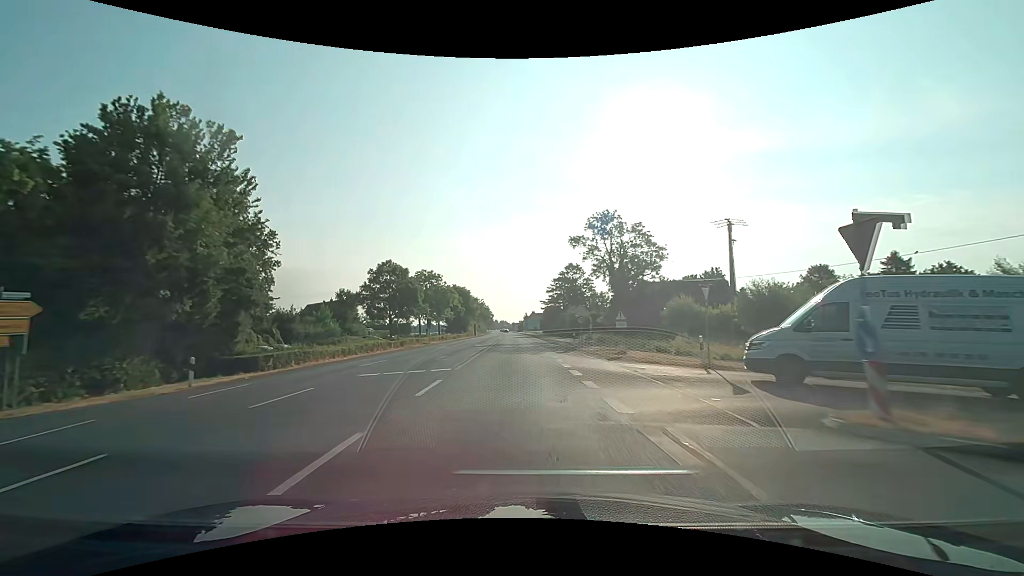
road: primary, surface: asphalt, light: Day
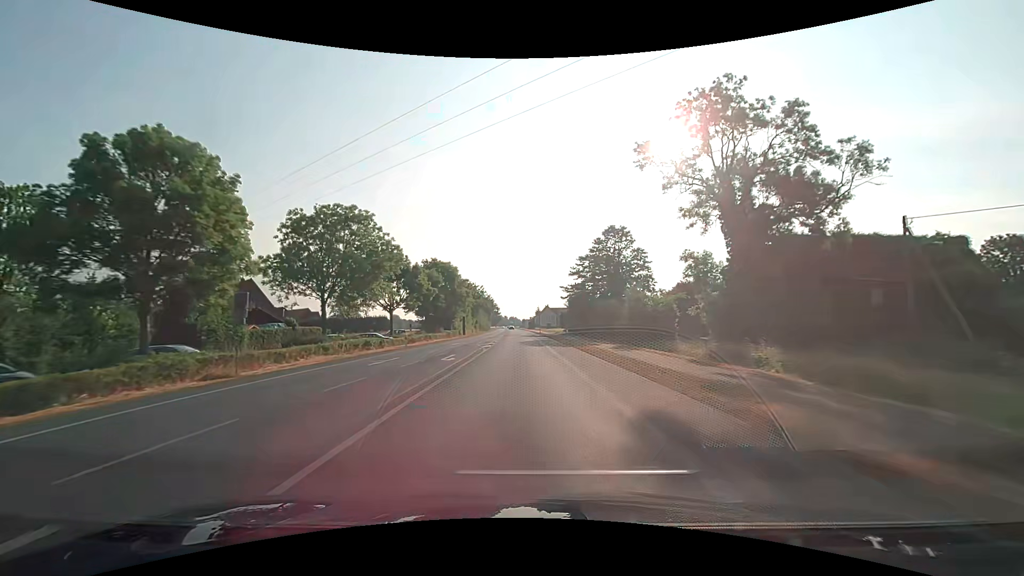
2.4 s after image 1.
(-0.7, +42.9) m; -1°
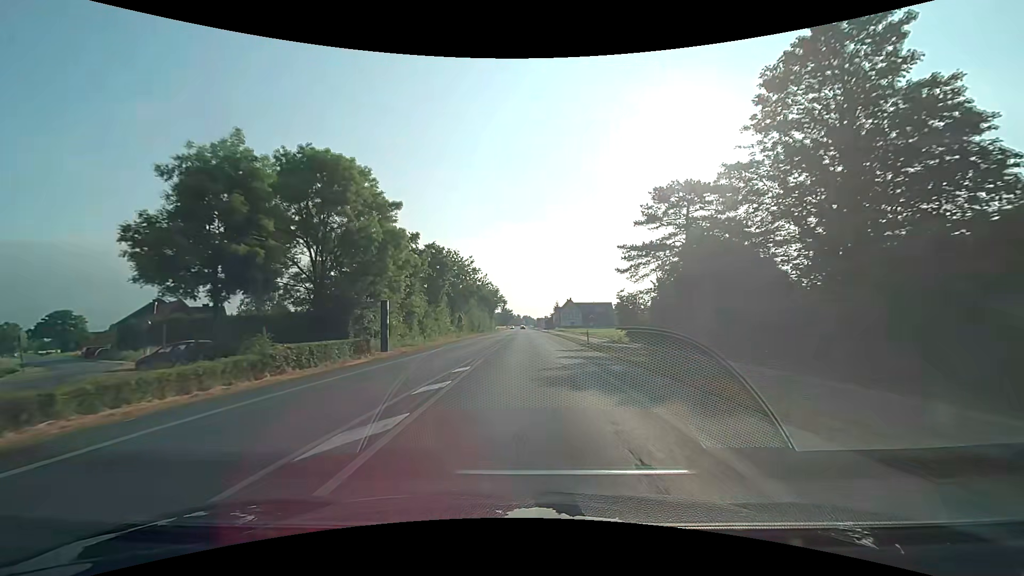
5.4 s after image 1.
(-0.8, +53.7) m; -2°
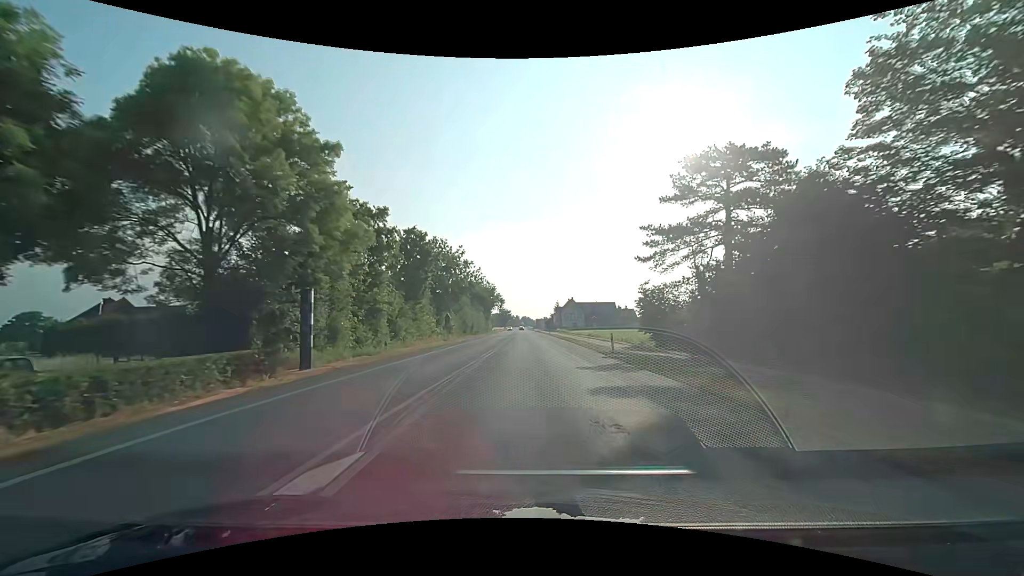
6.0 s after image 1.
(0.0, +10.7) m; 0°
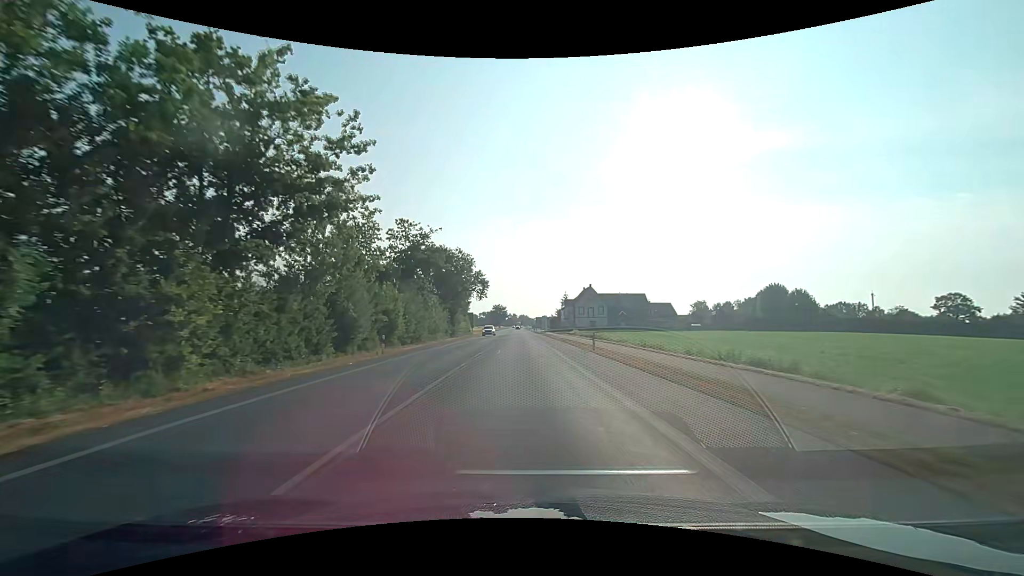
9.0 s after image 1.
(+0.3, +53.6) m; 0°
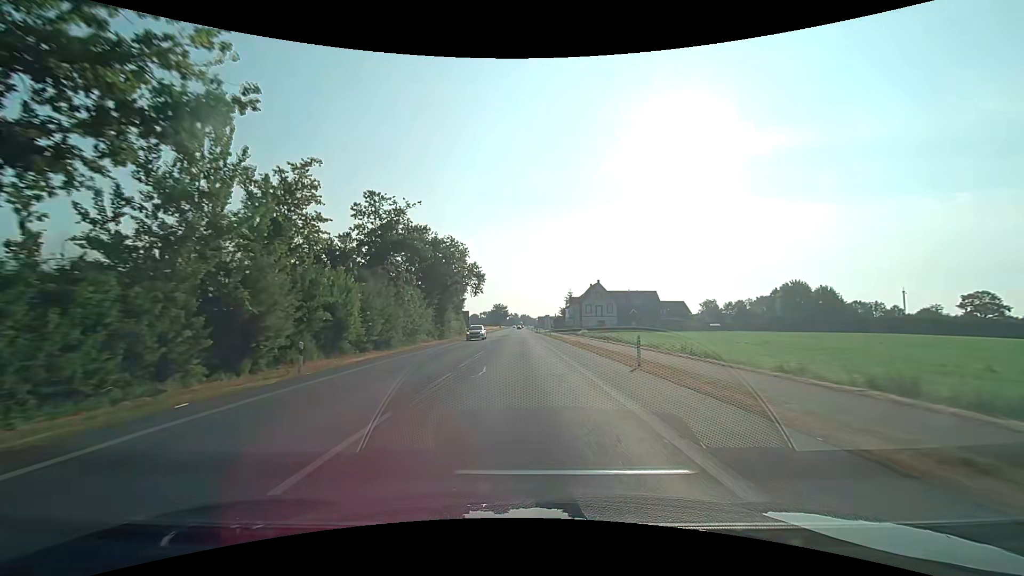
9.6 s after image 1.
(0.0, +10.7) m; 0°
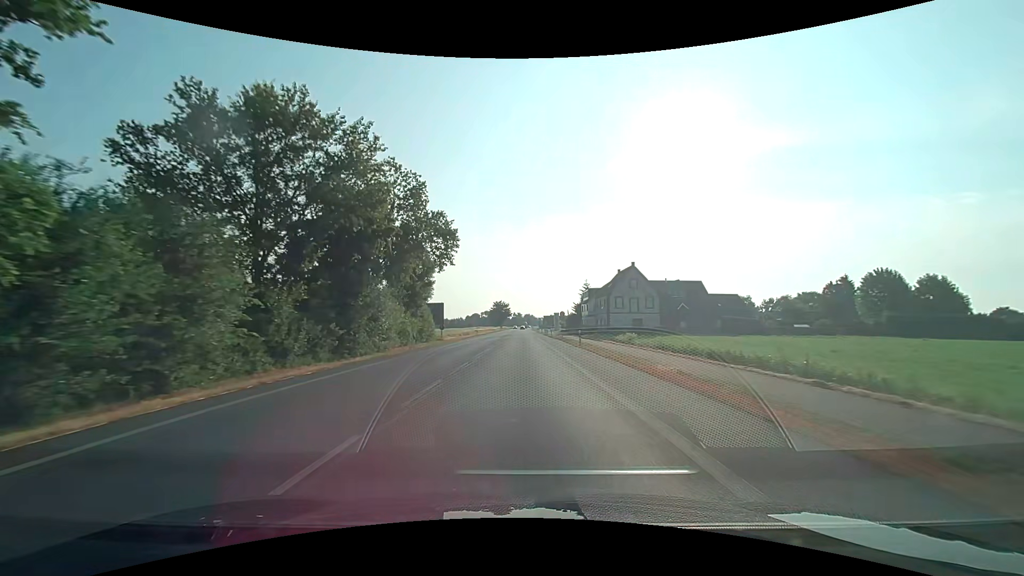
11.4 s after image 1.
(0.0, +32.2) m; 0°
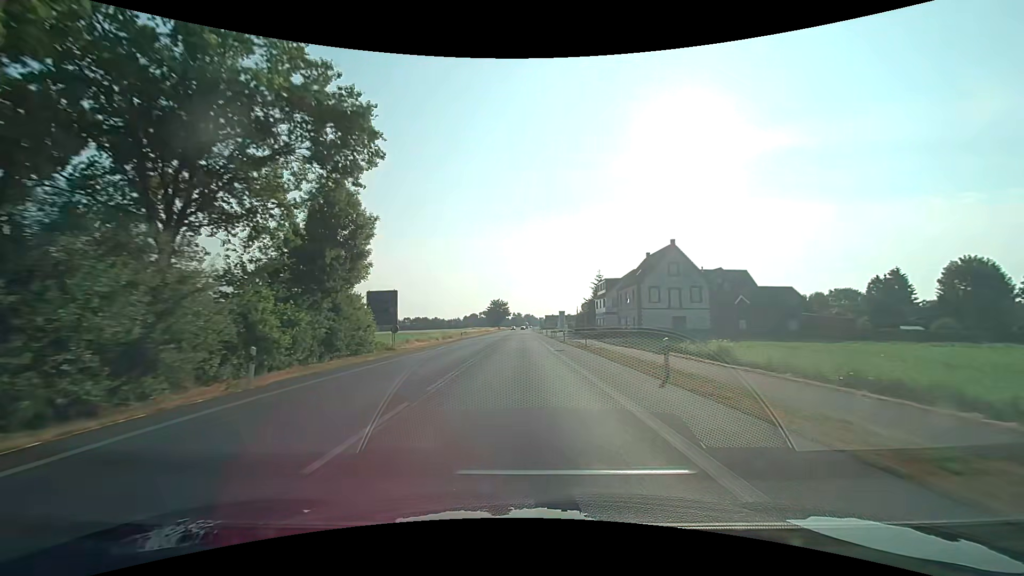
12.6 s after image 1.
(0.0, +21.5) m; 0°
(0, +10) (0, +20) (0, +30) (0, +40) (0, +50) (0, +60) (0, +70) (0, +80) (0, +90) (0, +100) m
